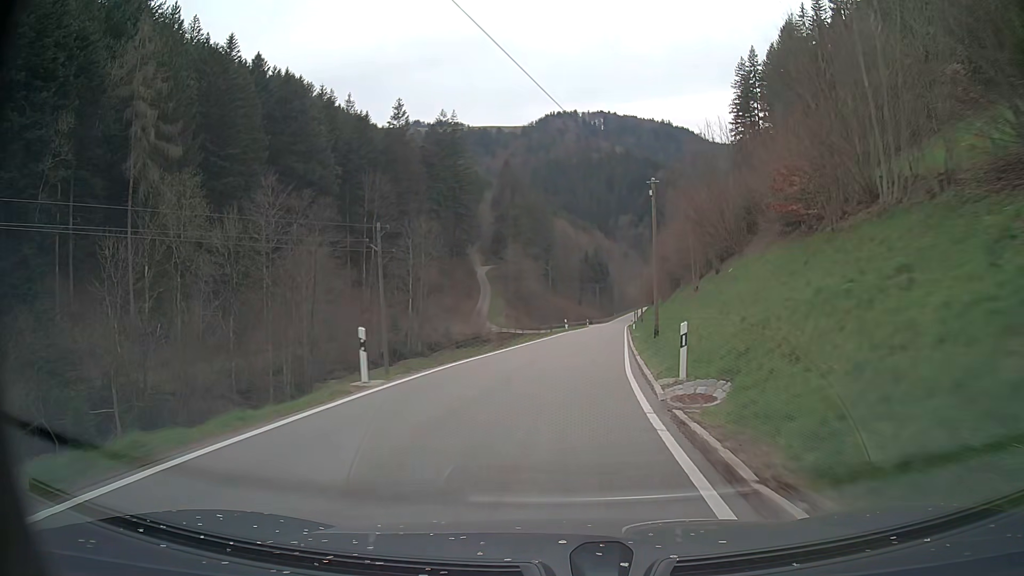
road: tertiary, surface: asphalt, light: Day
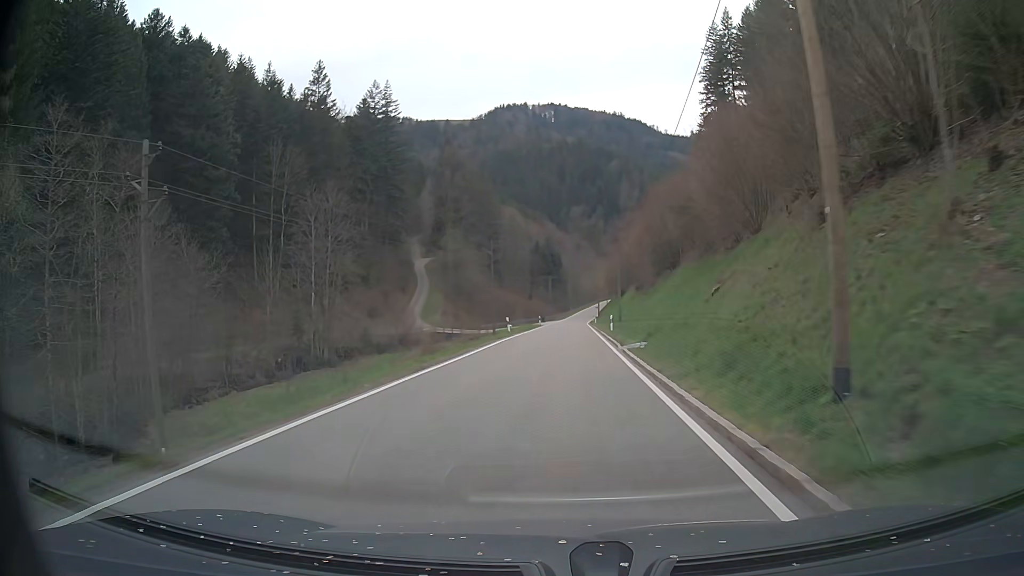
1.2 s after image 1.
(+0.9, +21.5) m; +4°
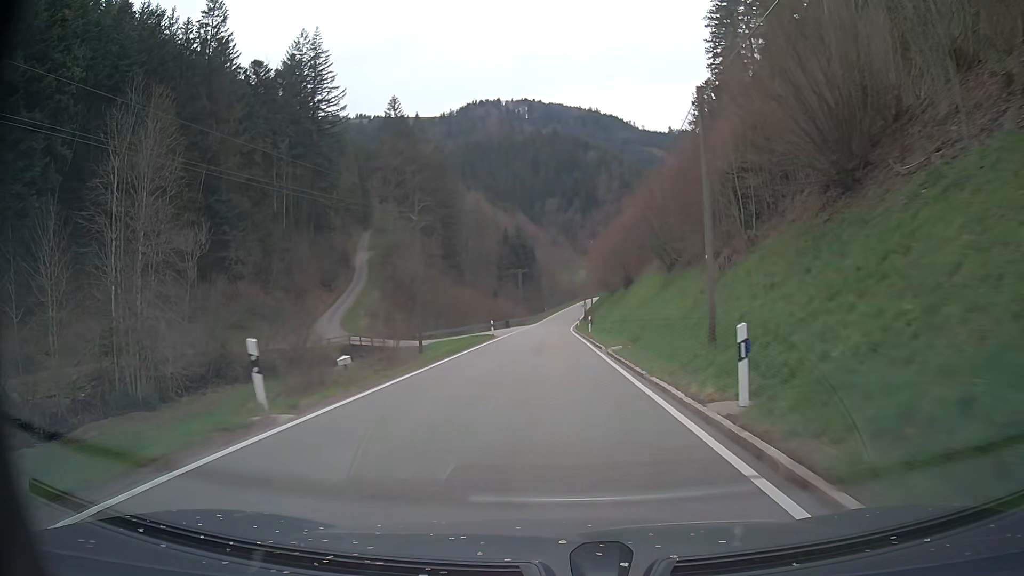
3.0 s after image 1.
(+0.9, +33.2) m; +3°
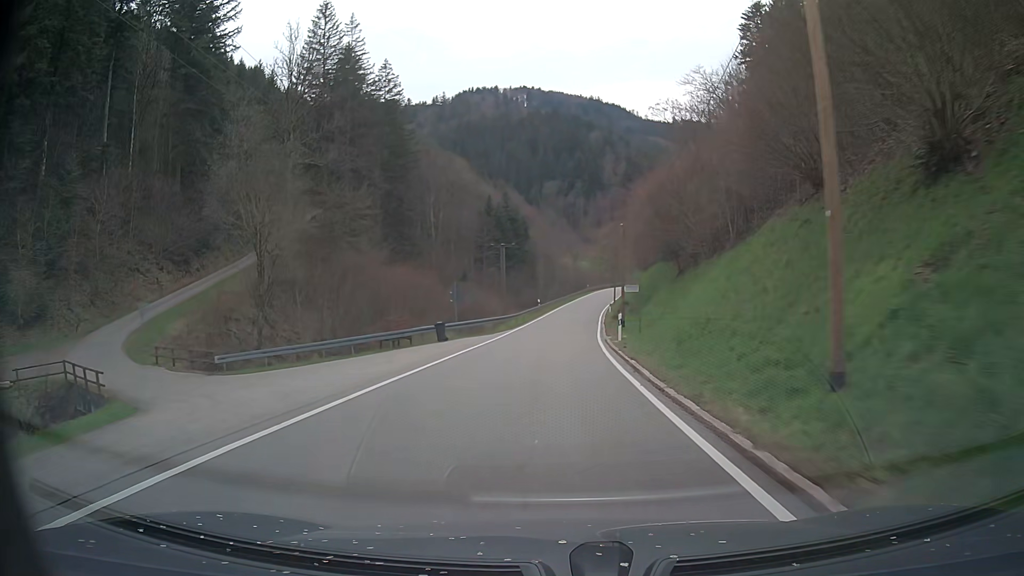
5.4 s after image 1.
(-0.2, +45.8) m; 0°
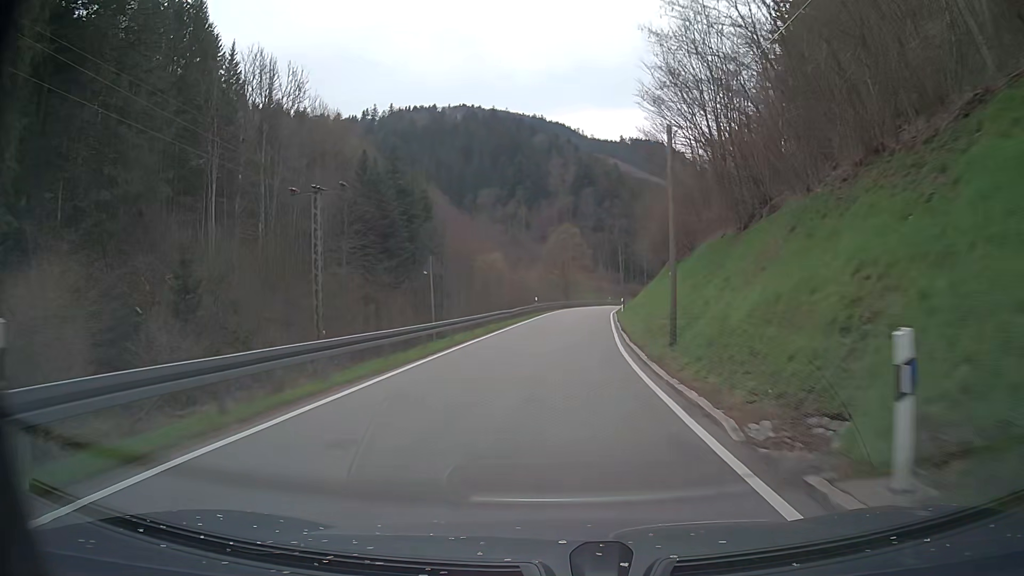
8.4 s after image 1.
(+2.6, +59.2) m; +5°
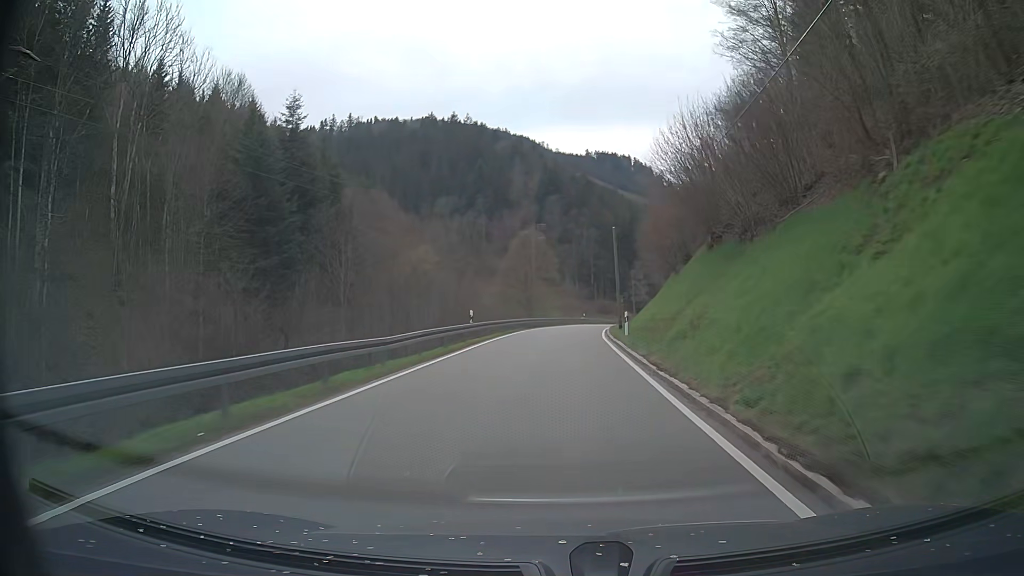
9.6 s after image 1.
(+0.5, +23.7) m; +3°
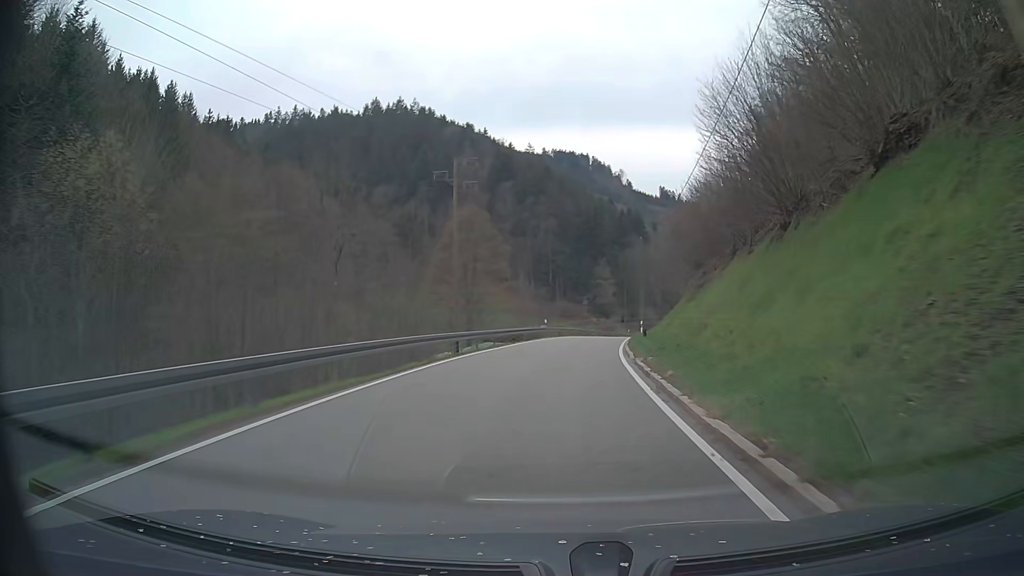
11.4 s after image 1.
(+1.0, +34.6) m; +4°
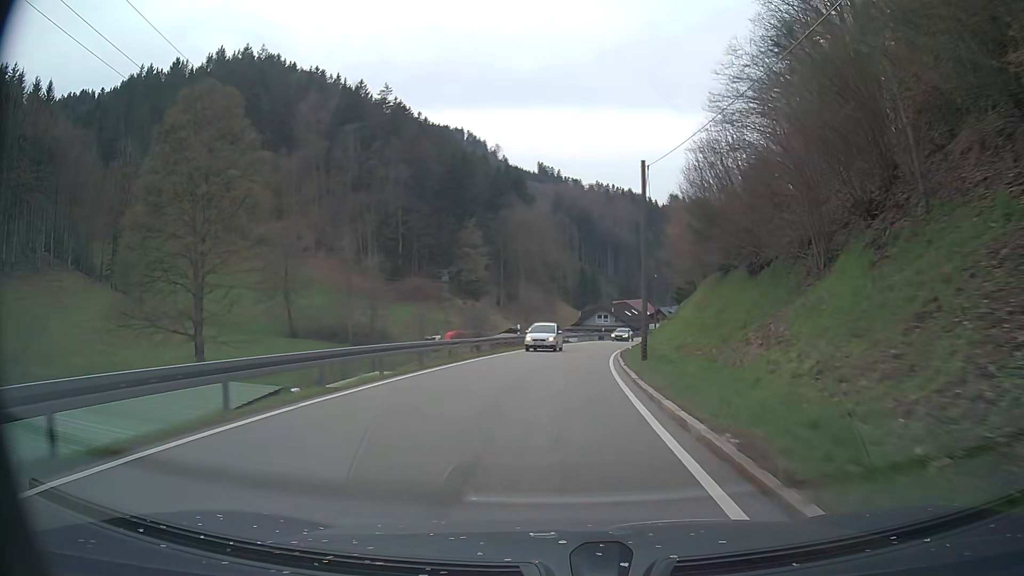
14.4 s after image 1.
(+5.0, +55.1) m; +11°
(0, +10) (+1, +20) (+1, +30) (+2, +40) (+4, +50) (+6, +60) (+9, +69) (+11, +79) (+15, +88) (+18, +98) m
